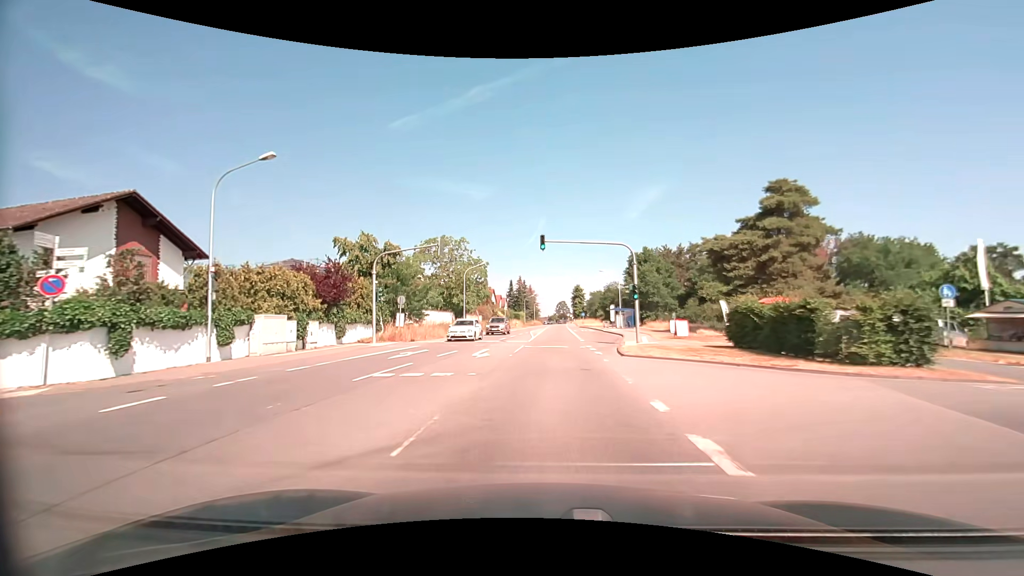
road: primary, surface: asphalt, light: Day
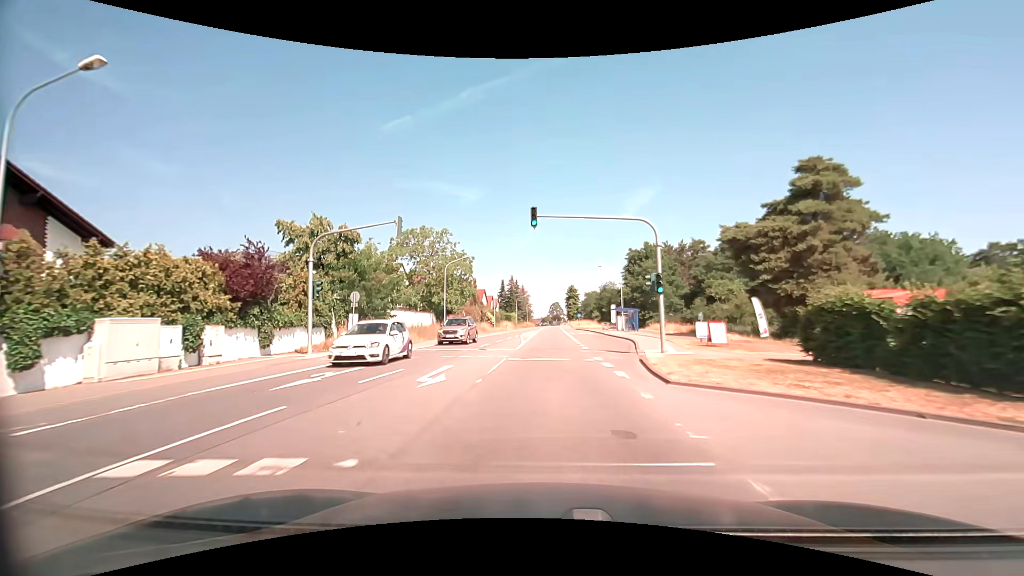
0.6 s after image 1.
(0.0, +7.3) m; +1°
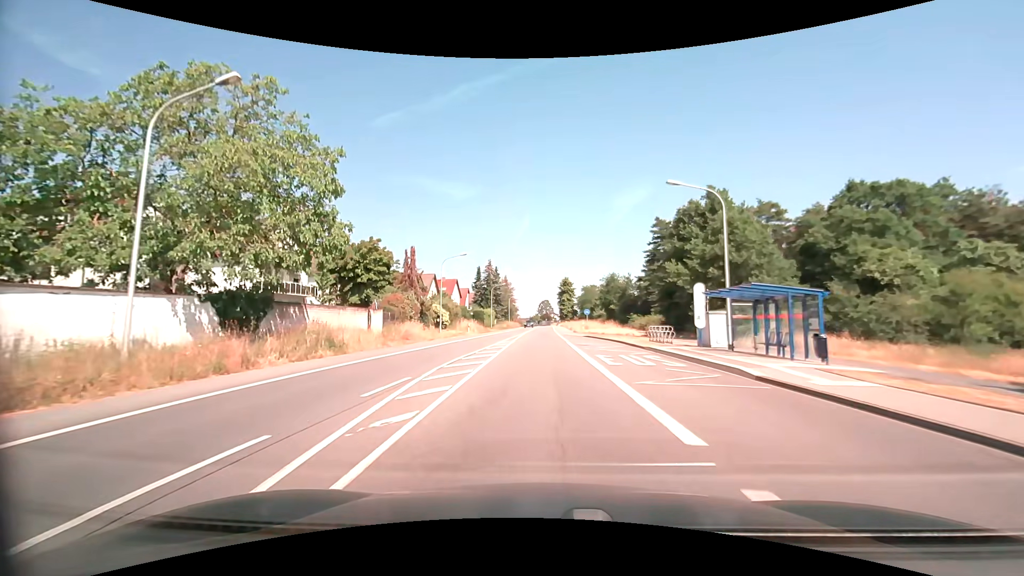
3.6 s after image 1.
(+0.4, +36.3) m; +1°
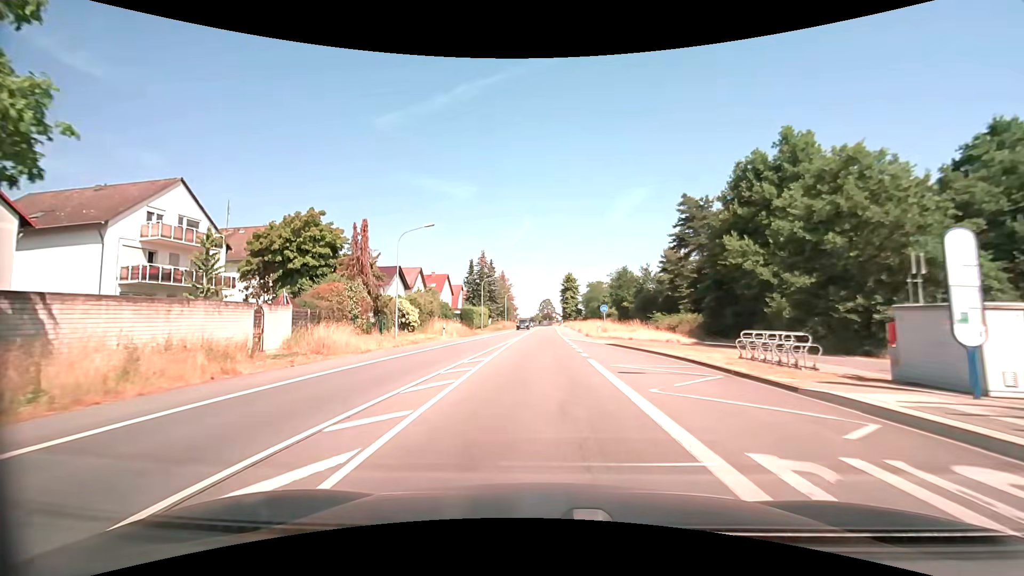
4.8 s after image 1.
(+0.1, +14.5) m; 0°
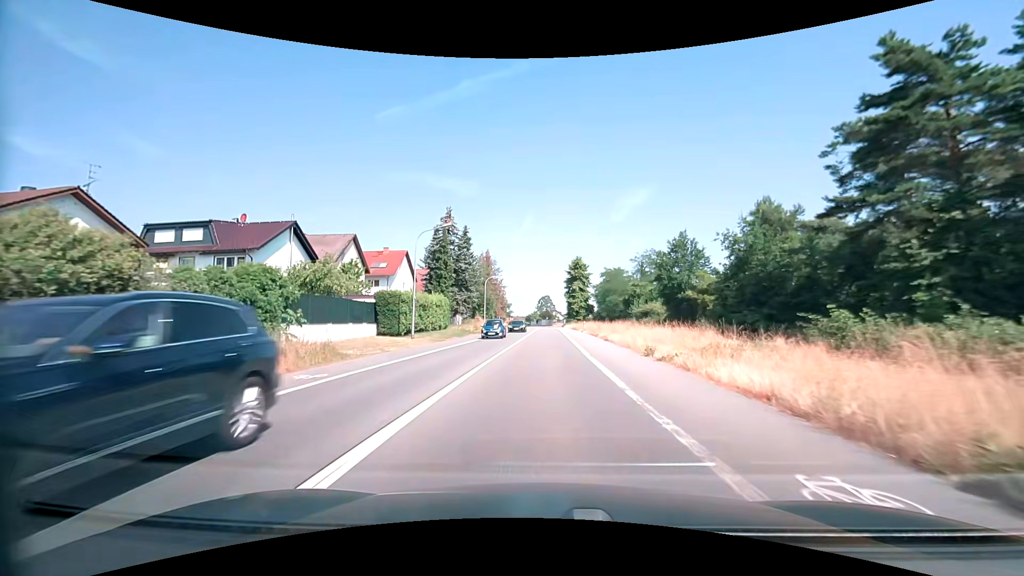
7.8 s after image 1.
(0.0, +37.0) m; 0°
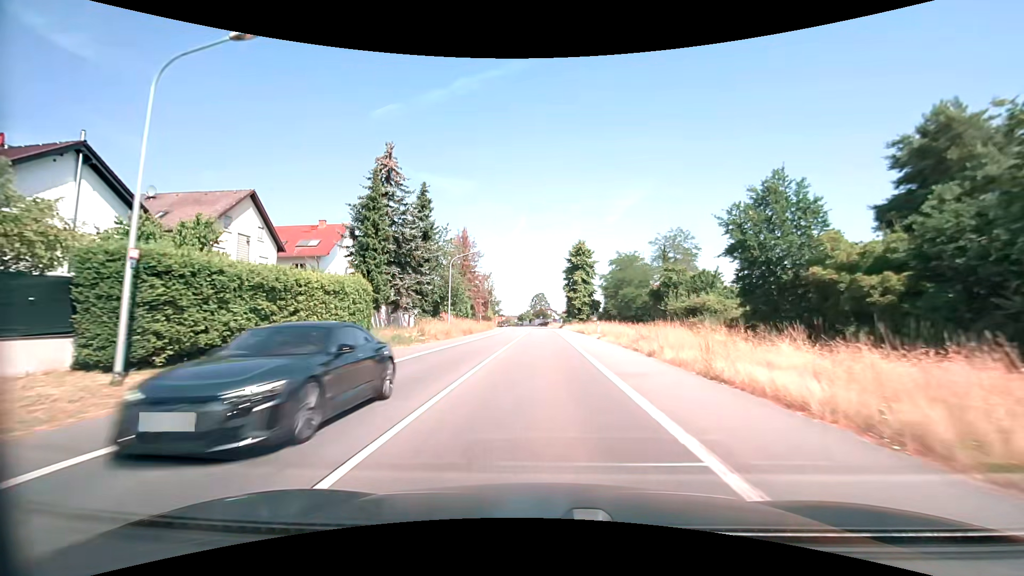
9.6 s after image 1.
(+0.2, +22.8) m; +1°
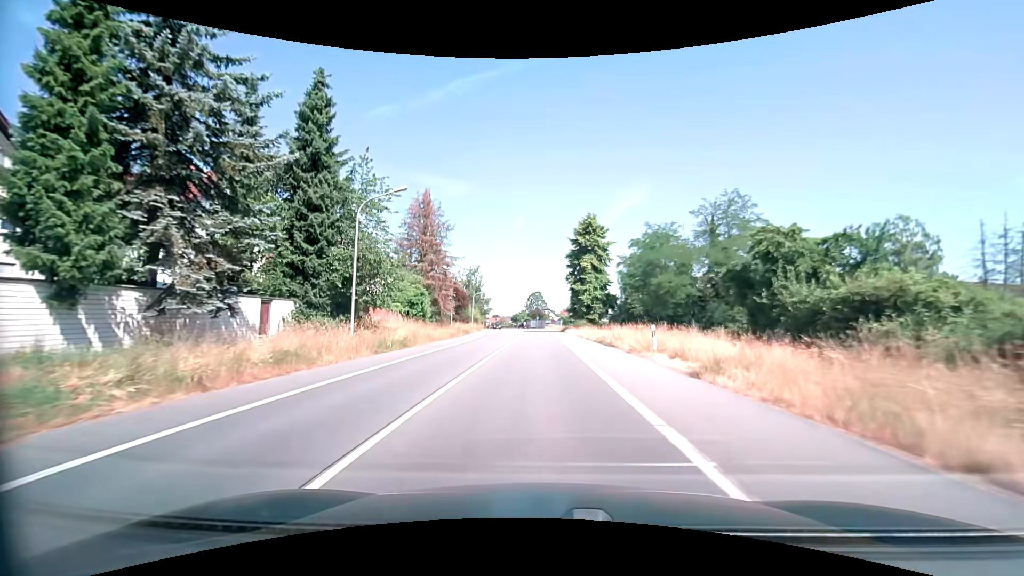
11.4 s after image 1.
(+0.1, +23.2) m; 0°
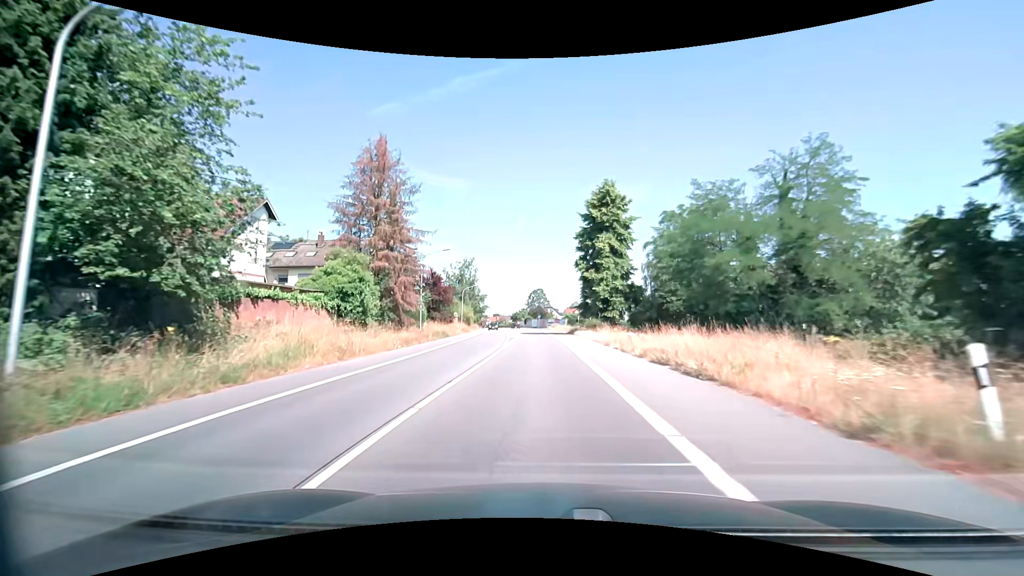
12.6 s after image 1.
(0.0, +15.4) m; 0°
(0, +10) (0, +20) (0, +30) (0, +40) (-1, +50) (-1, +60) (-1, +70) (-2, +80) (-3, +90) (-3, +100) m
